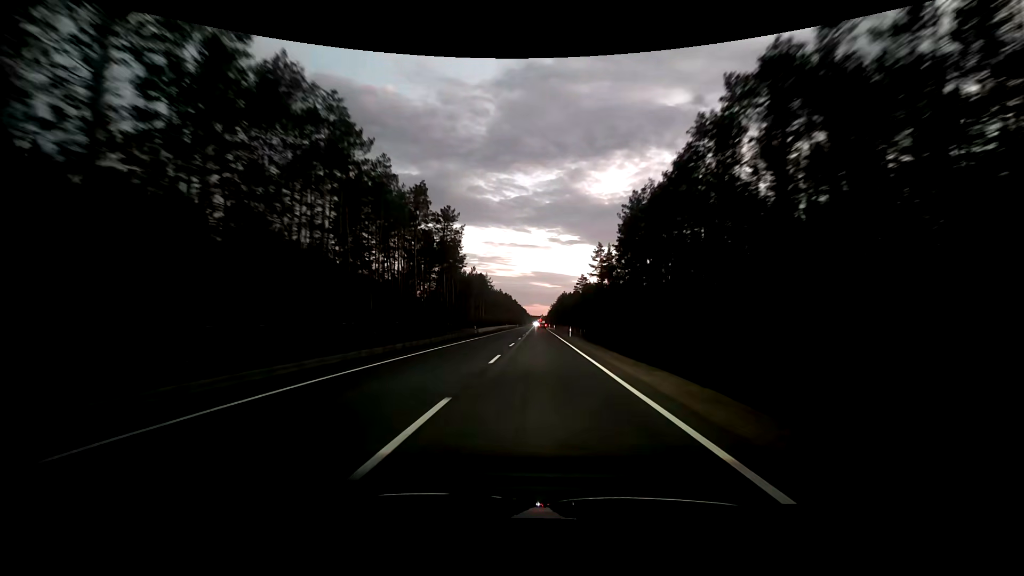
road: primary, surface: asphalt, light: Dusk
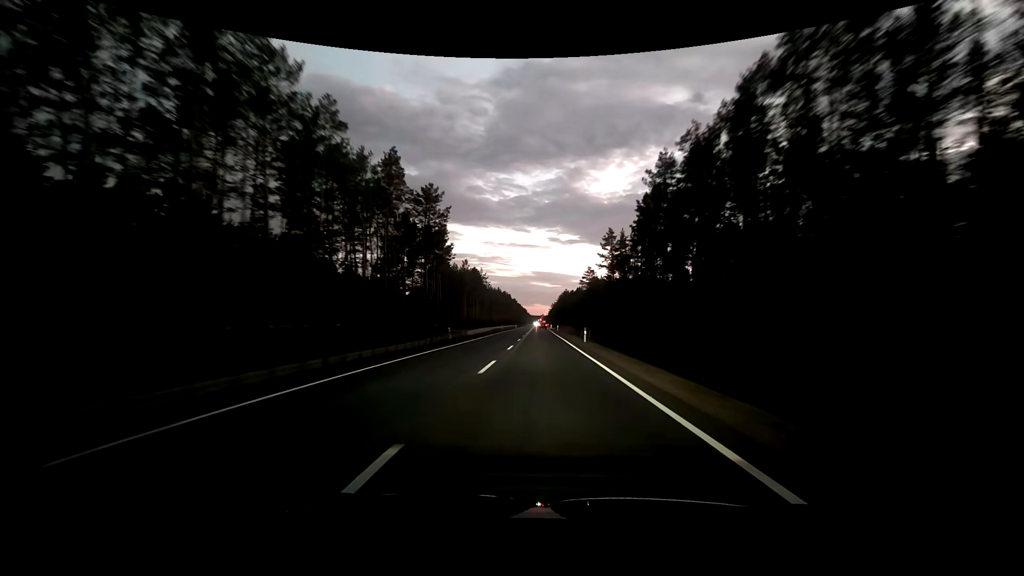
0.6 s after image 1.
(0.0, +15.0) m; 0°
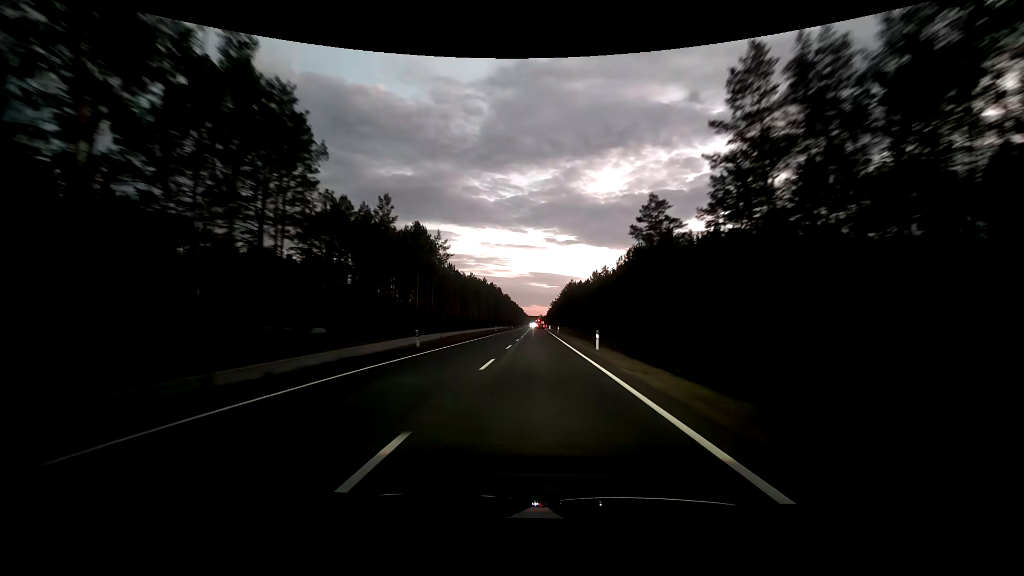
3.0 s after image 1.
(+0.1, +59.0) m; 0°
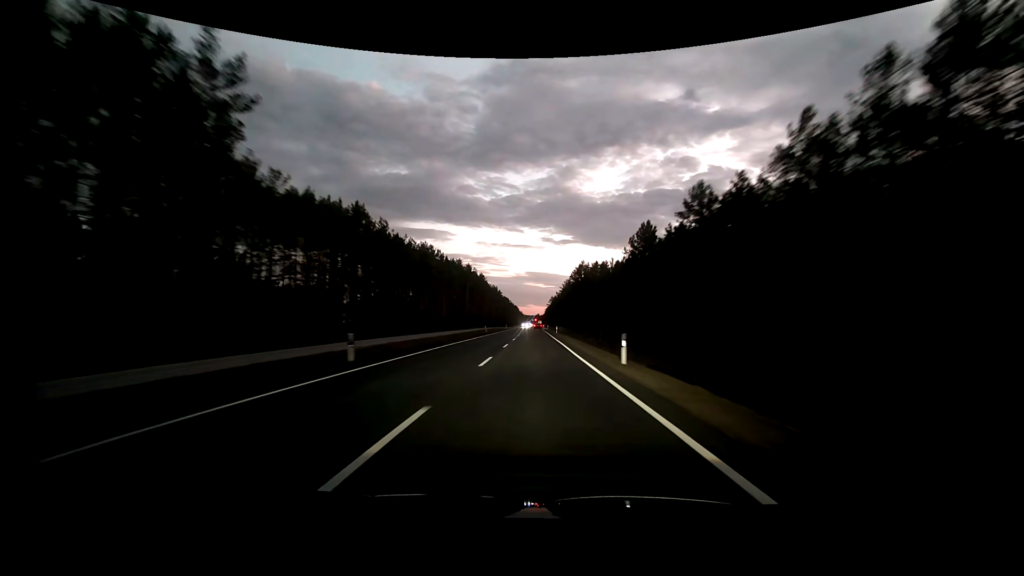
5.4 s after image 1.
(+0.3, +58.8) m; 0°
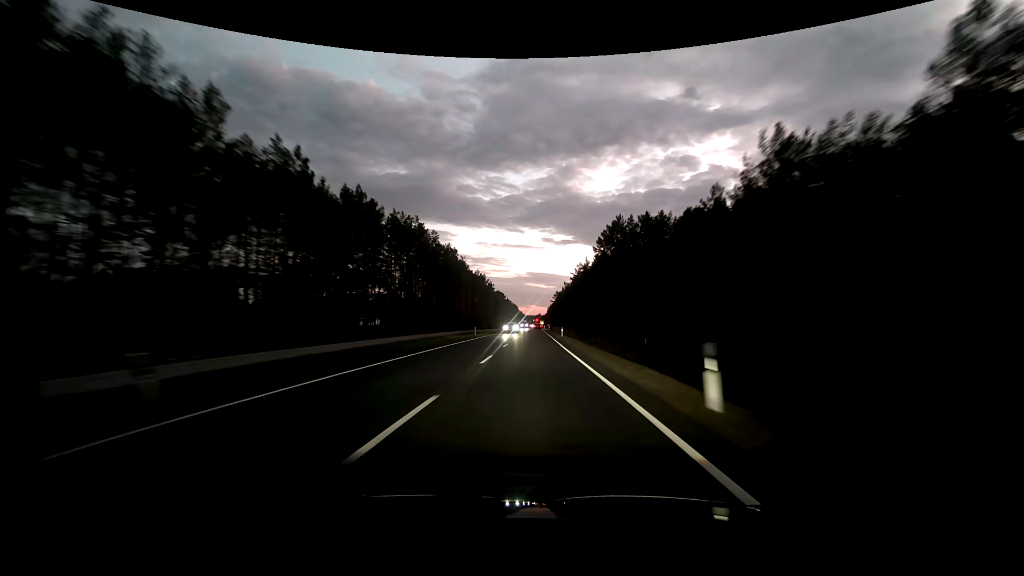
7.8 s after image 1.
(-0.2, +58.7) m; 0°
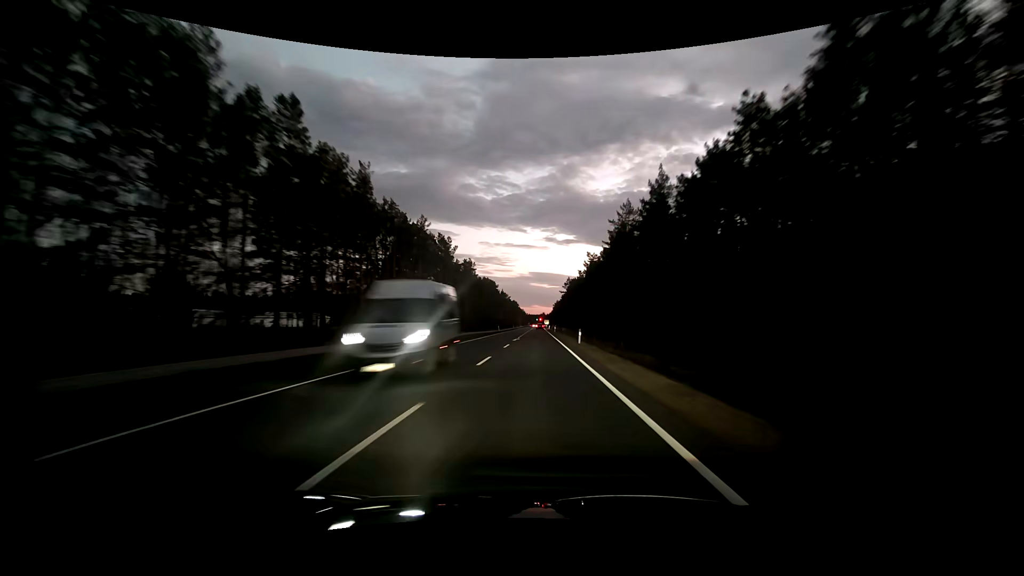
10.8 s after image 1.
(-0.3, +72.7) m; 0°
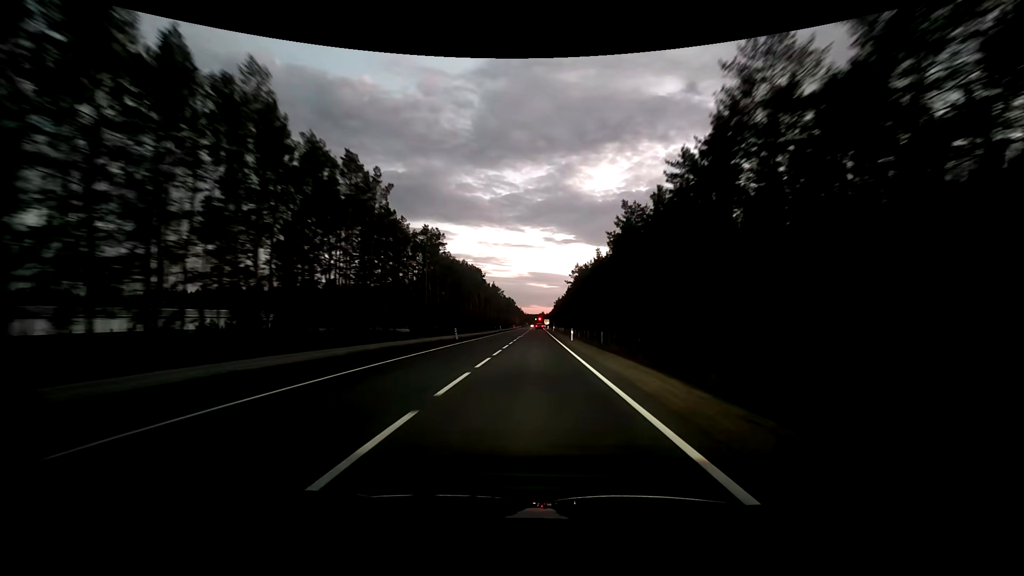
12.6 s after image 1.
(0.0, +43.7) m; 0°
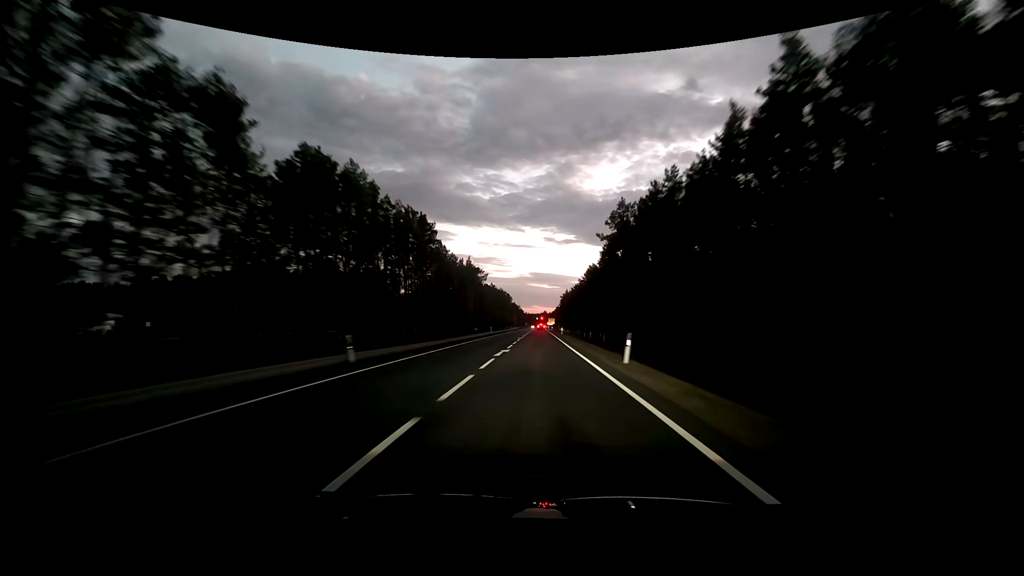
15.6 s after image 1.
(0.0, +73.5) m; 0°
(0, +10) (0, +20) (0, +30) (0, +40) (0, +50) (0, +60) (0, +70) (0, +80) (0, +90) (+1, +100) m
